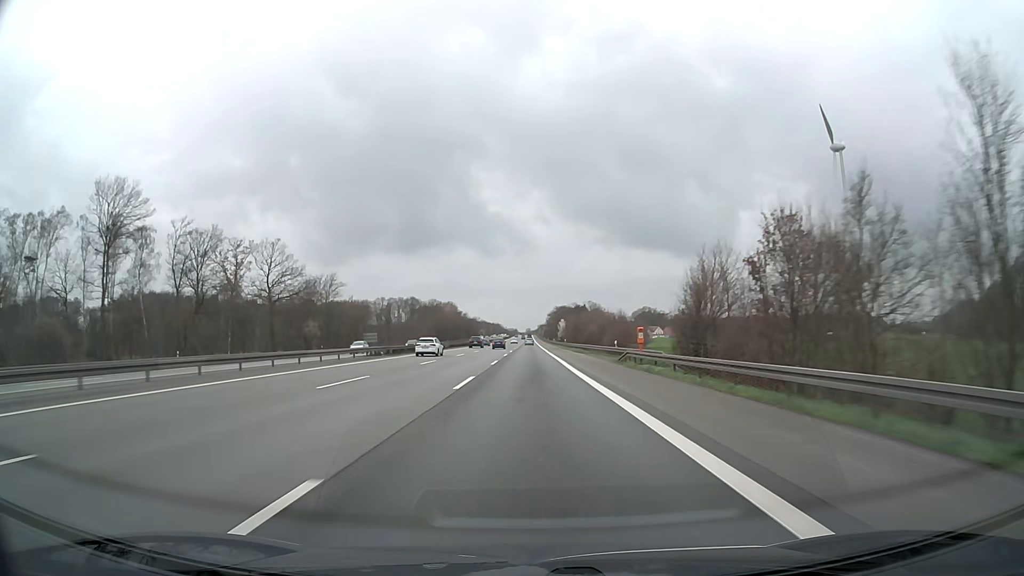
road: motorway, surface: asphalt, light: Day
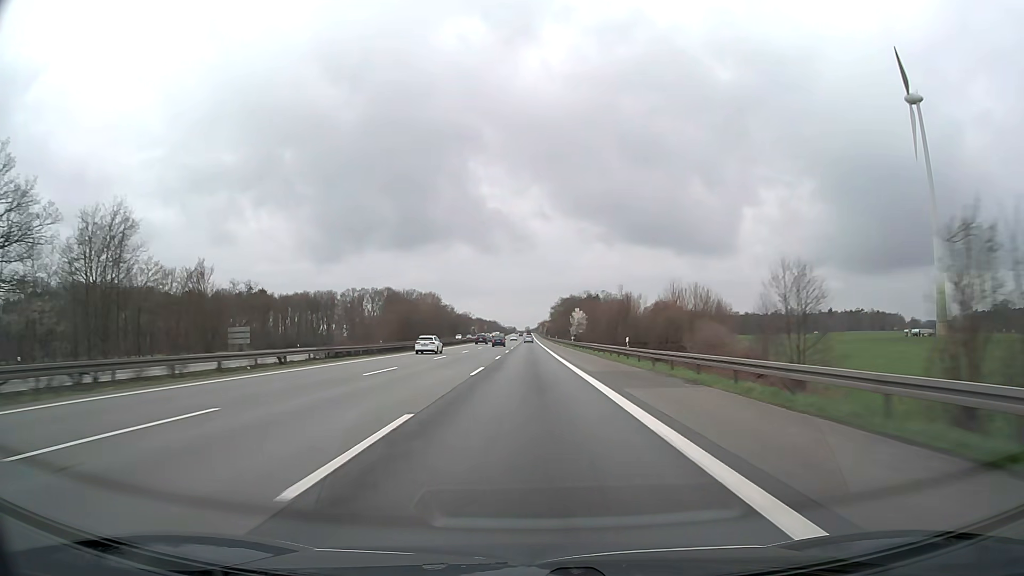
(+0.1, +66.4) m; 0°
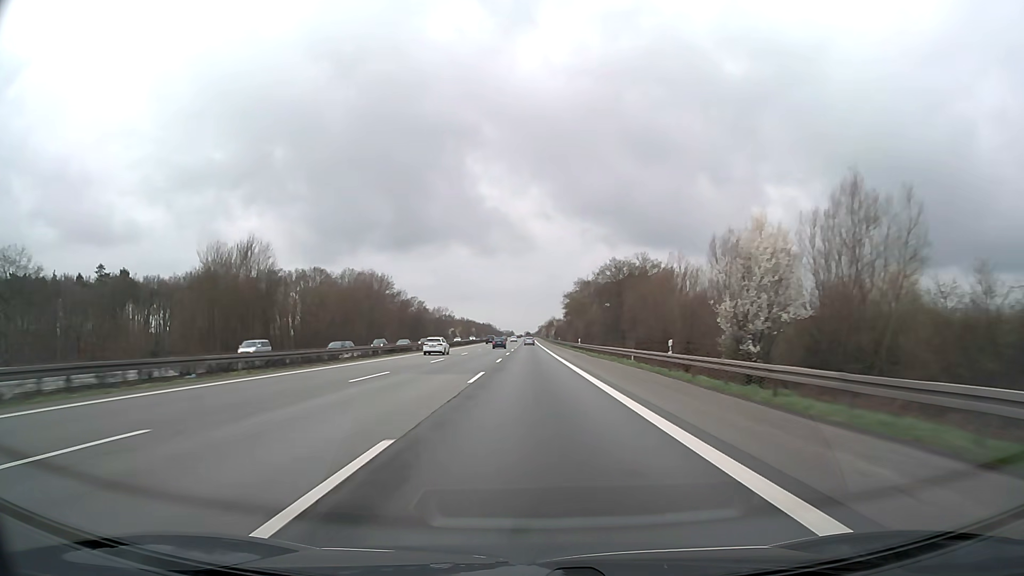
(-0.2, +110.9) m; 0°
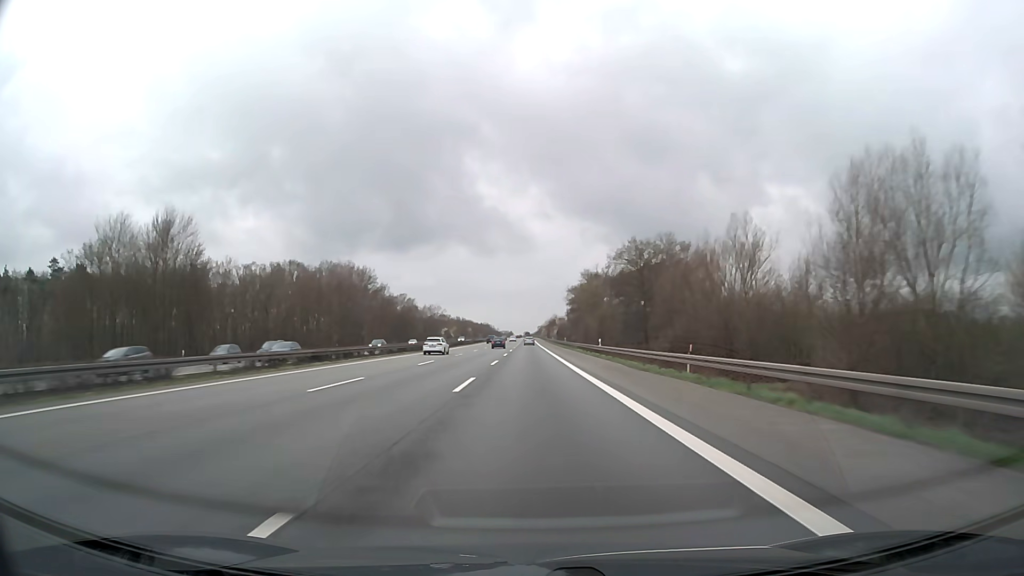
(0.0, +22.2) m; 0°
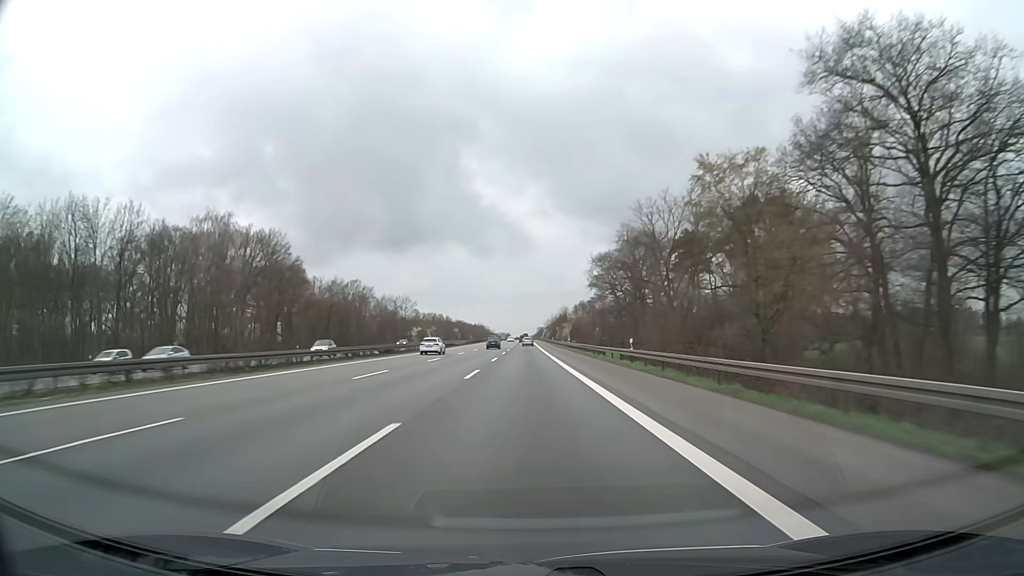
(+0.2, +66.5) m; 0°
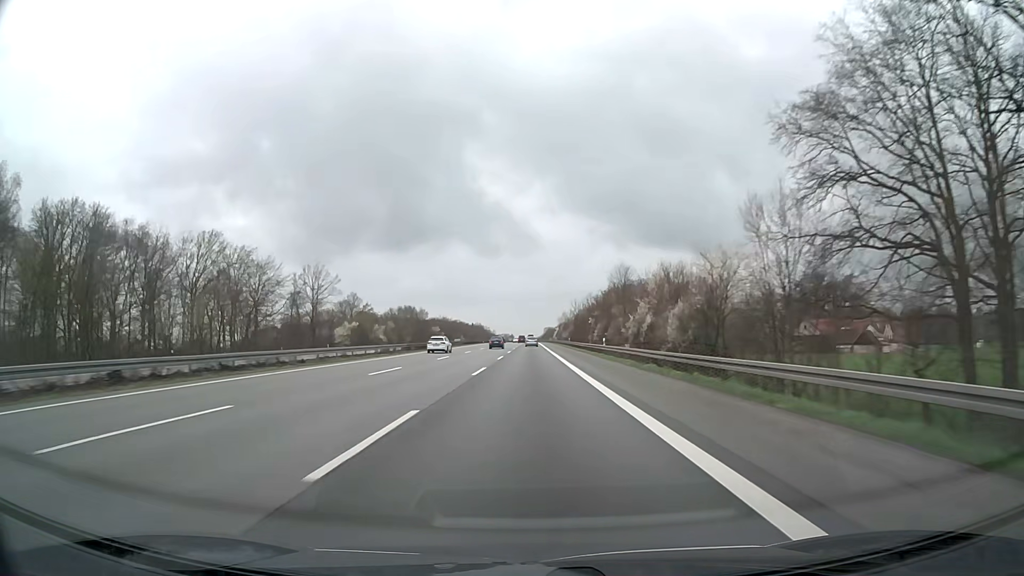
(-0.5, +88.0) m; 0°
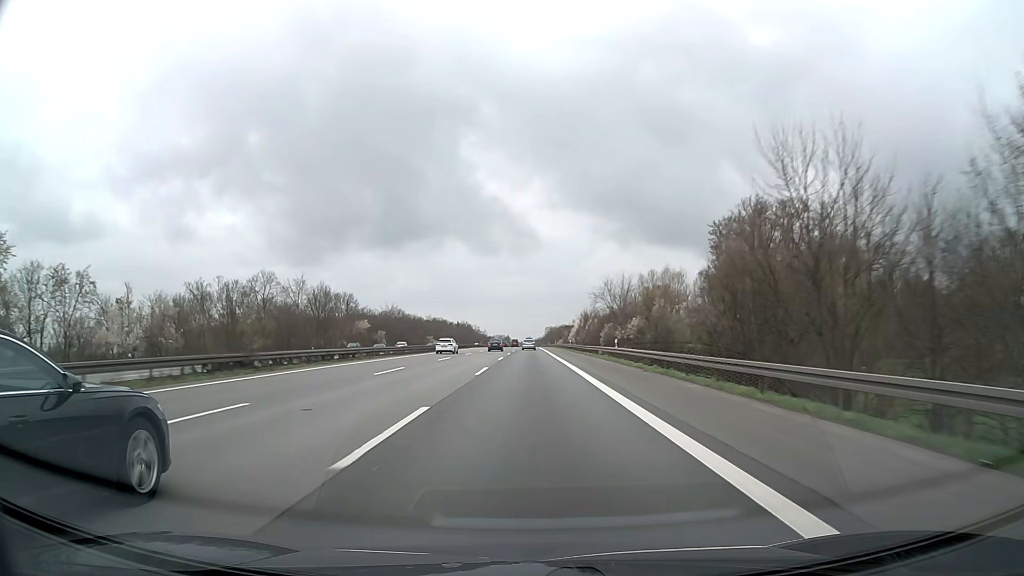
(0.0, +107.3) m; 0°
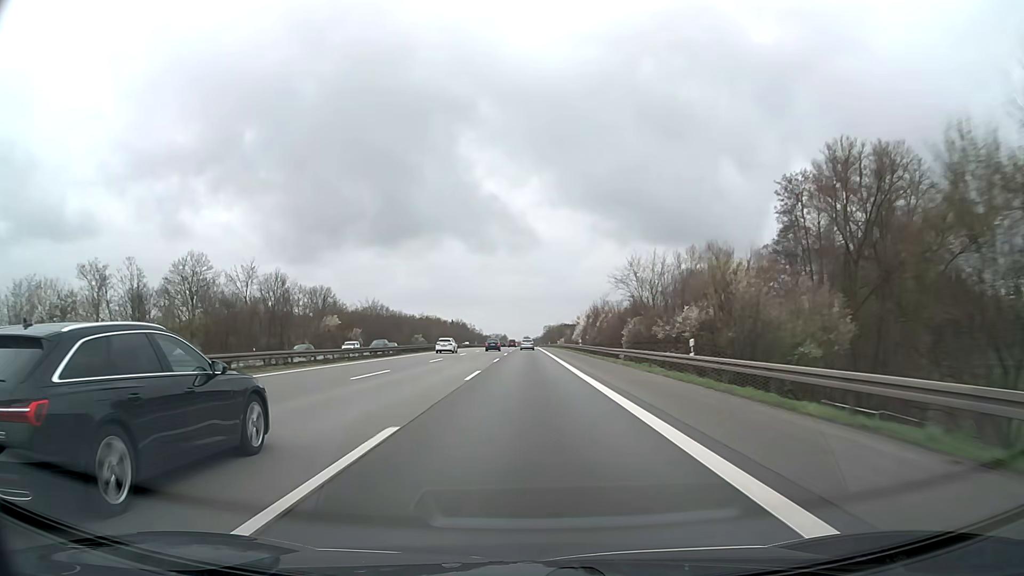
(0.0, +21.1) m; 0°
(0, +10) (0, +20) (0, +30) (0, +40) (0, +50) (0, +60) (0, +70) (0, +80) (0, +90) (0, +100) m
